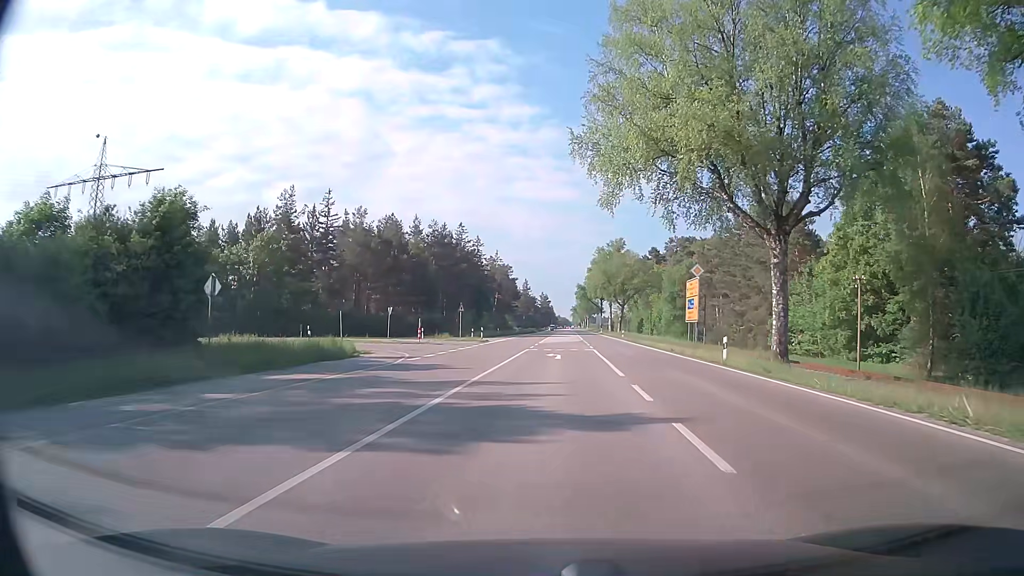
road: primary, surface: asphalt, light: Day
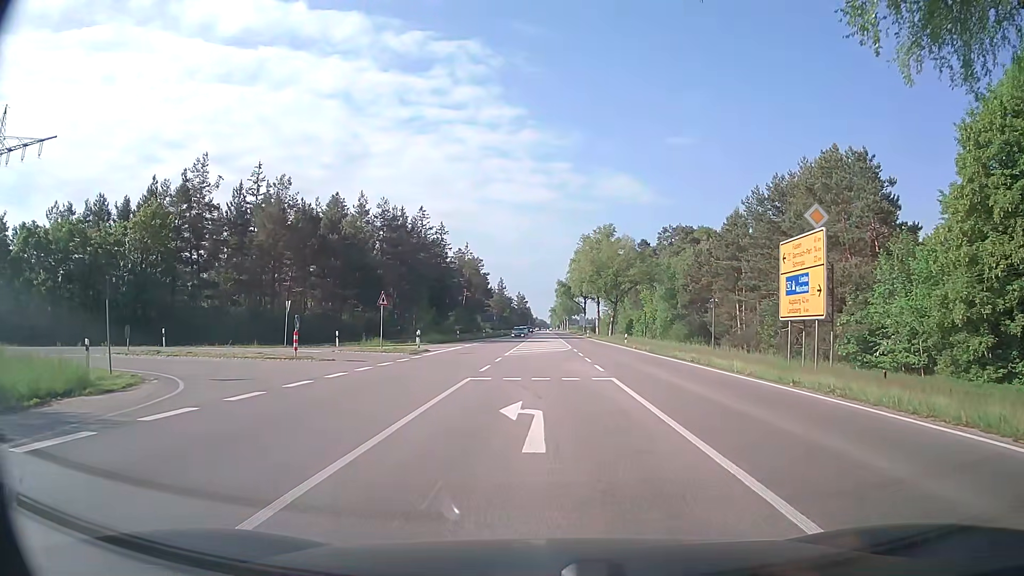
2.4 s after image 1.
(+0.4, +19.9) m; +2°
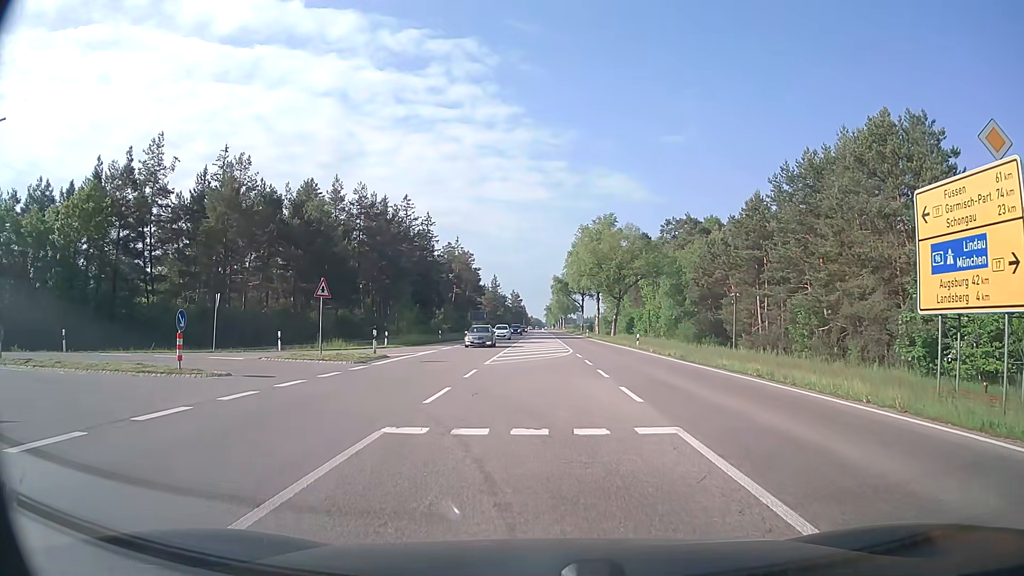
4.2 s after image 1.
(0.0, +8.6) m; 0°
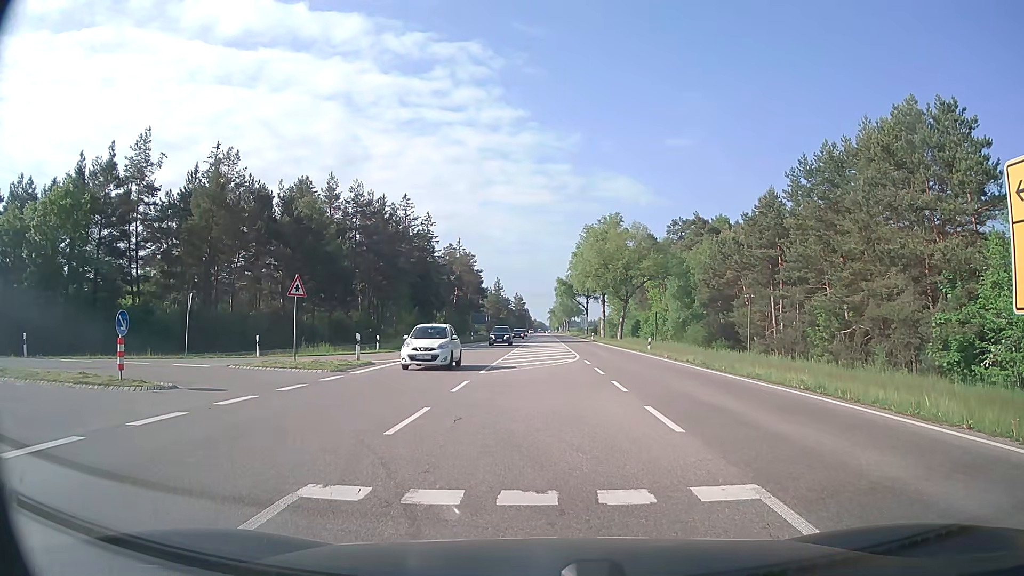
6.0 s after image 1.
(0.0, +2.9) m; +1°
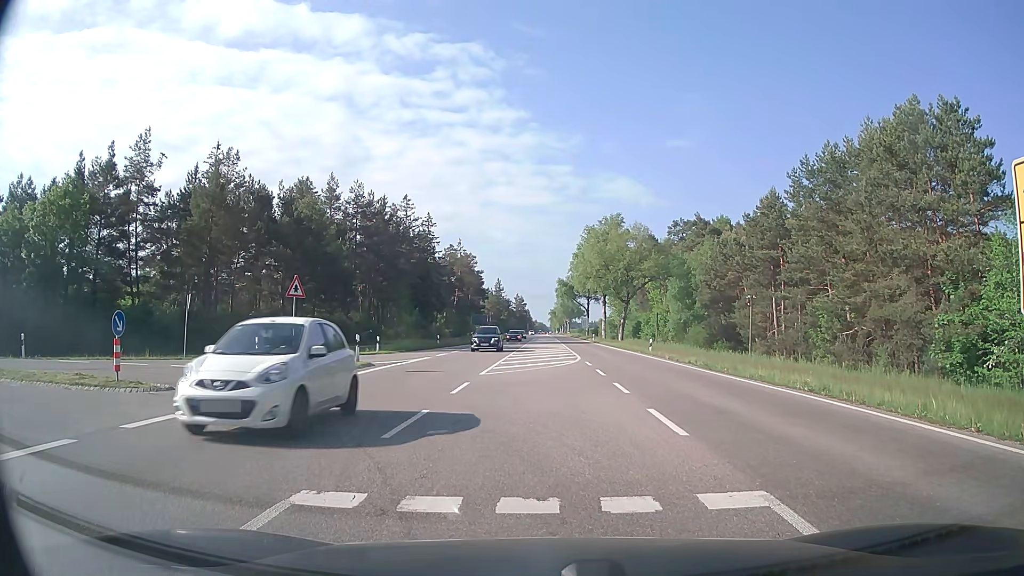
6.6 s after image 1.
(0.0, +0.2) m; 0°
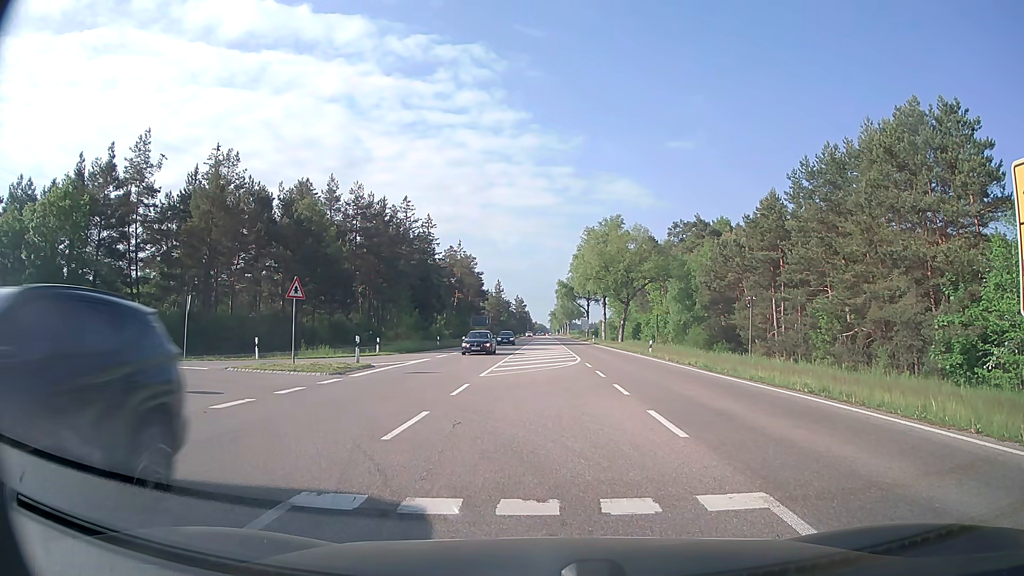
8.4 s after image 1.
(0.0, +0.1) m; 0°
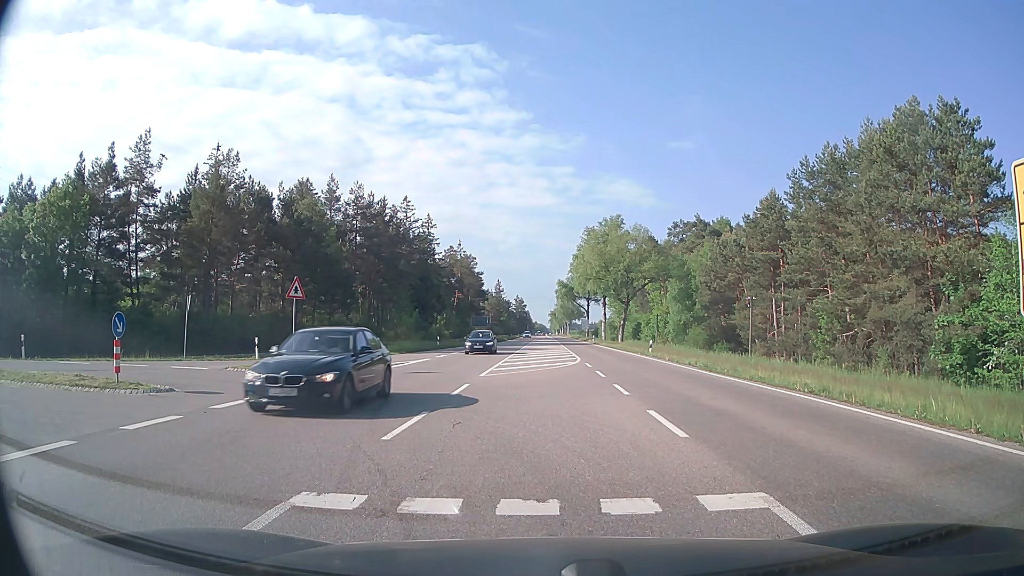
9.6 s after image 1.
(0.0, 0.0) m; 0°
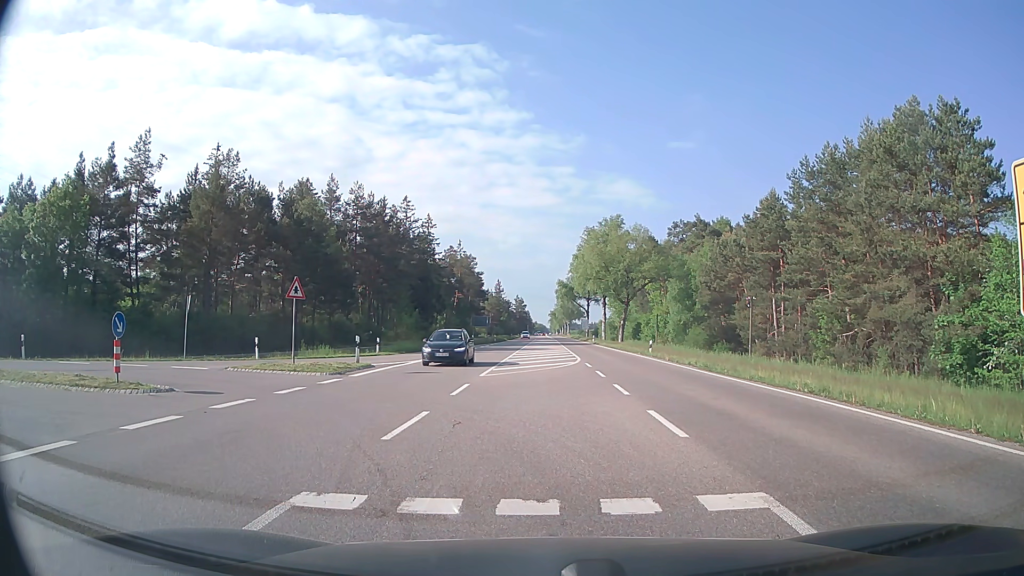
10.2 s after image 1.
(0.0, 0.0) m; 0°
